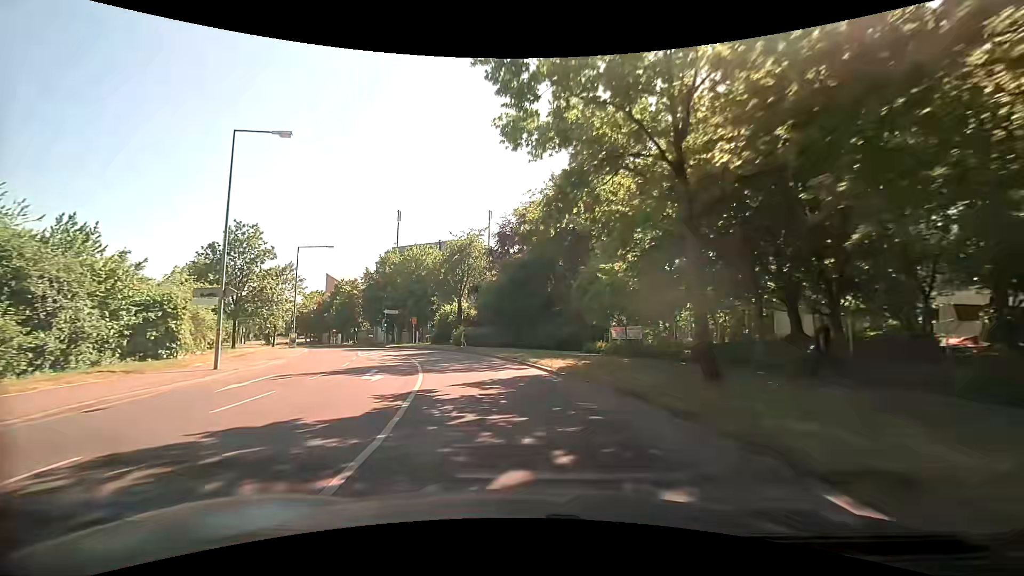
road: tertiary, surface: asphalt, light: Day
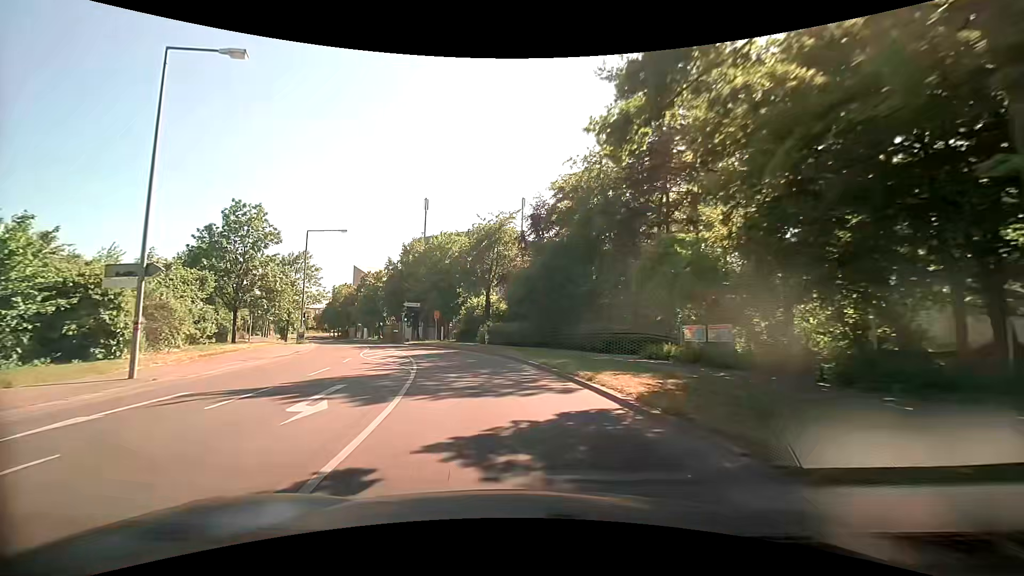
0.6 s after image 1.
(-0.2, +6.7) m; -4°
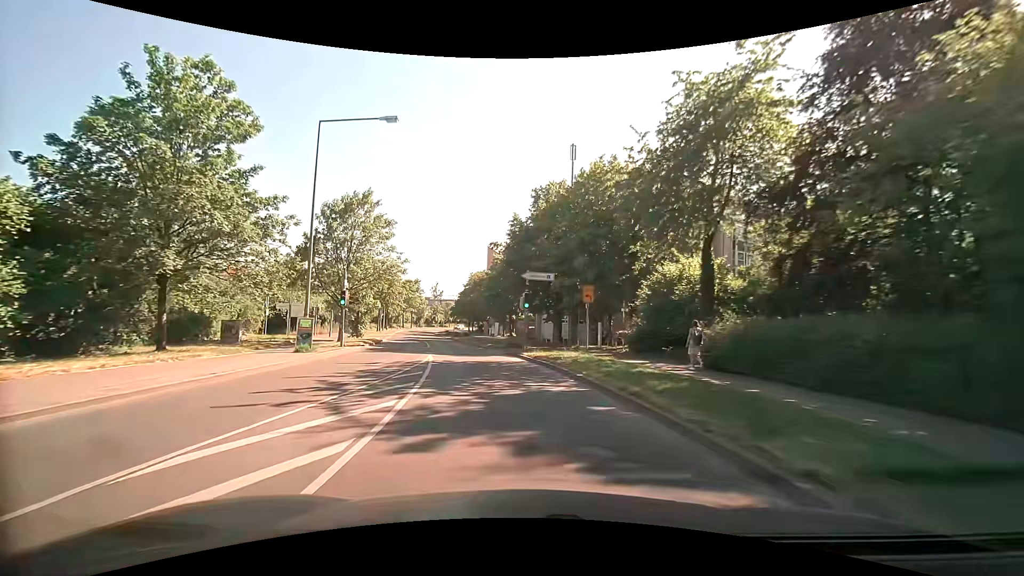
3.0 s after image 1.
(-4.1, +26.6) m; -17°
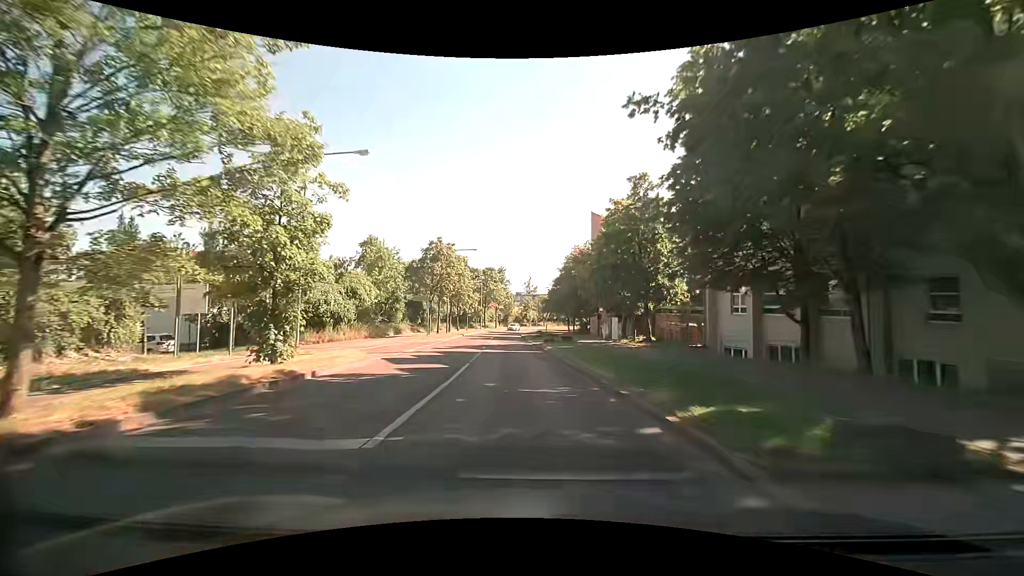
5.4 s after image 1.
(-3.2, +27.6) m; -11°
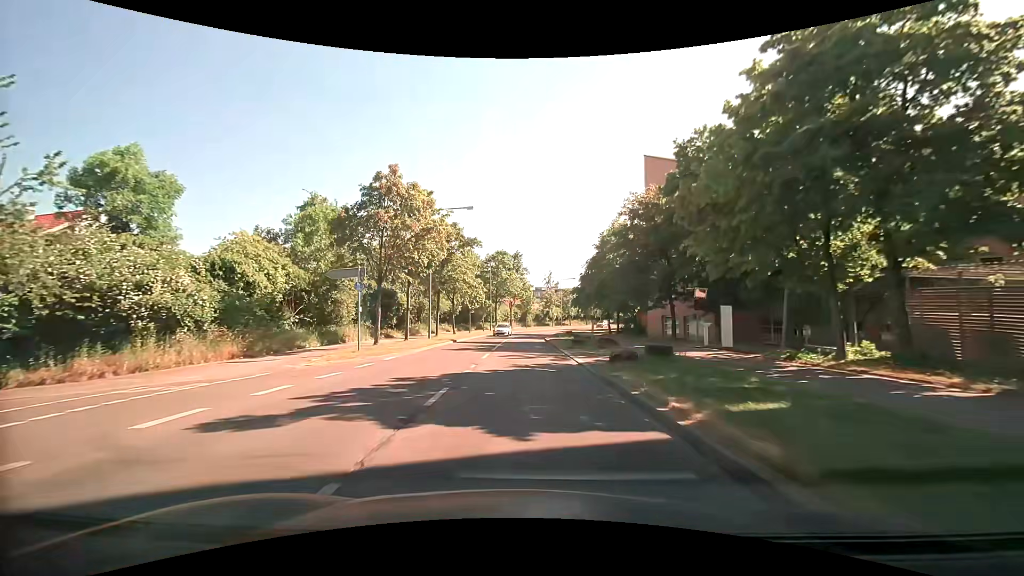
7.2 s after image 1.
(-0.5, +21.9) m; -2°
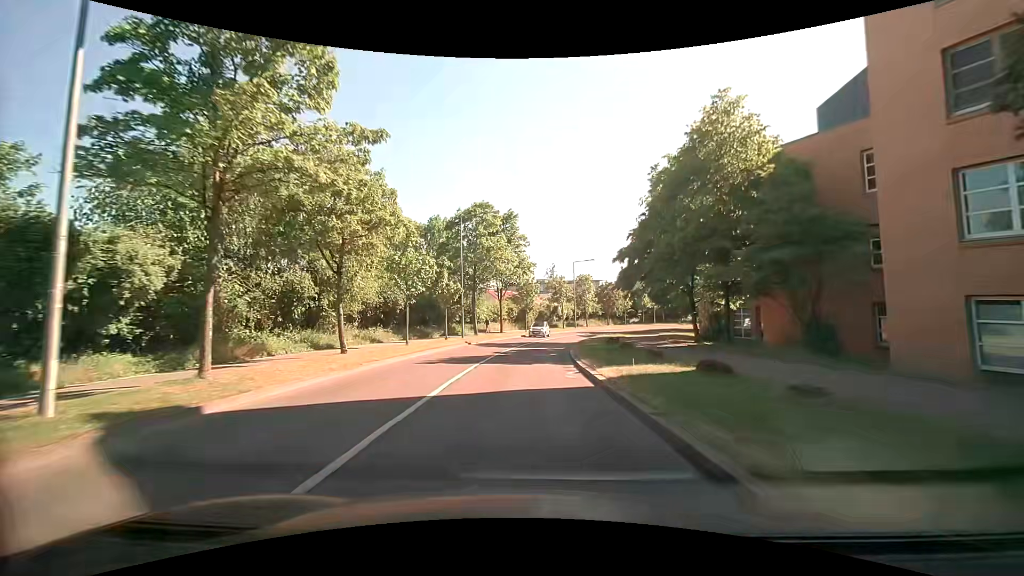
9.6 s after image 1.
(+0.1, +30.5) m; +1°
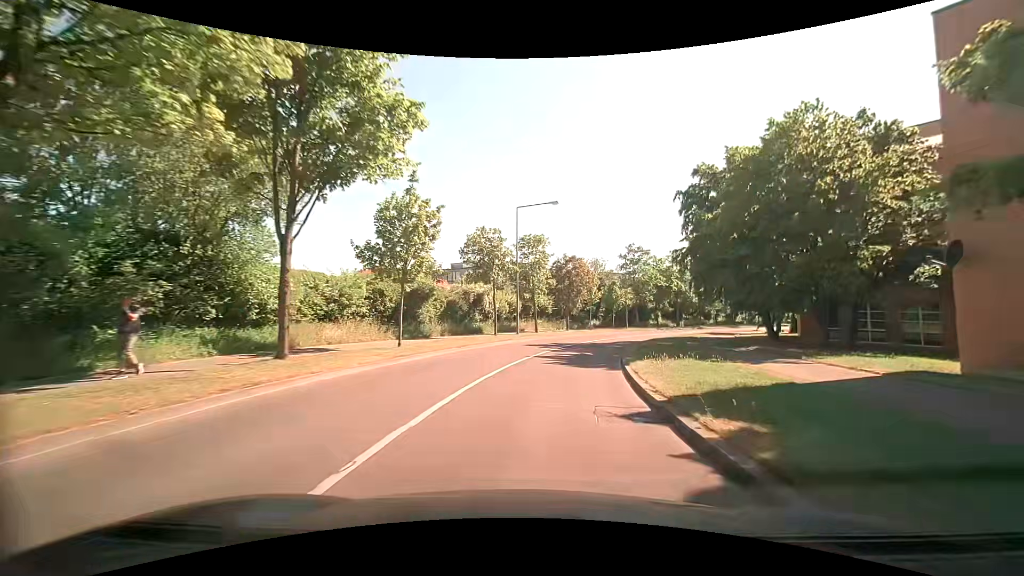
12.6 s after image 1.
(+0.8, +36.7) m; +8°
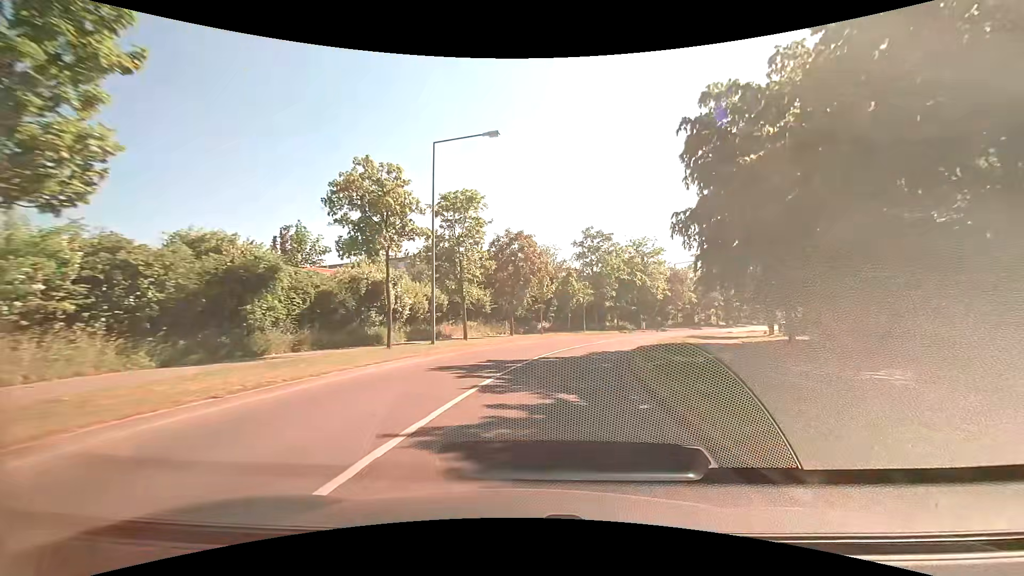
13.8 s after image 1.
(+0.7, +14.2) m; +7°
(0, +10) (+2, +20) (+4, +30) (+7, +39) (+11, +48) (+16, +57) (+21, +66) (+27, +74) (+33, +81) (+39, +89) m
